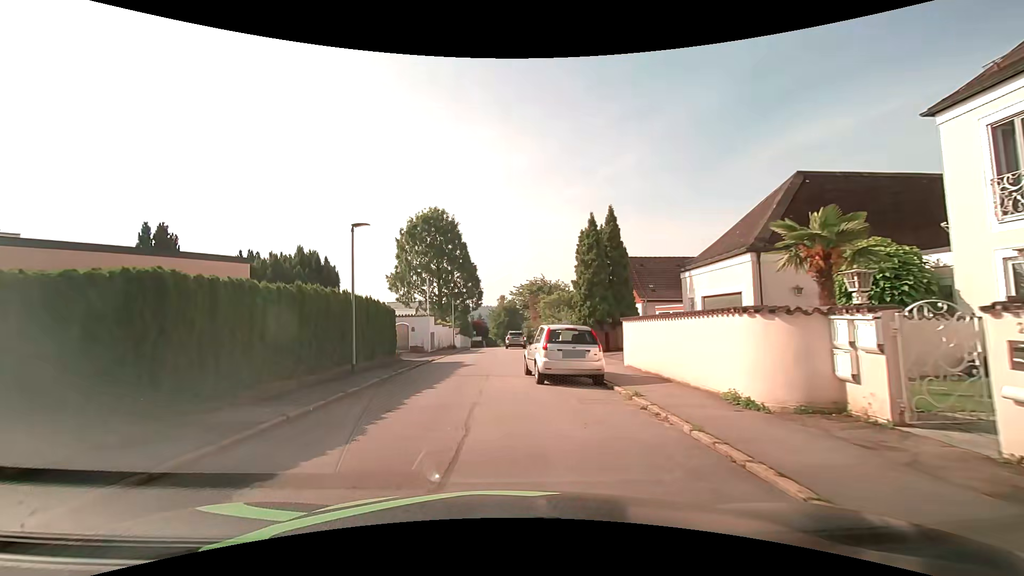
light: Day
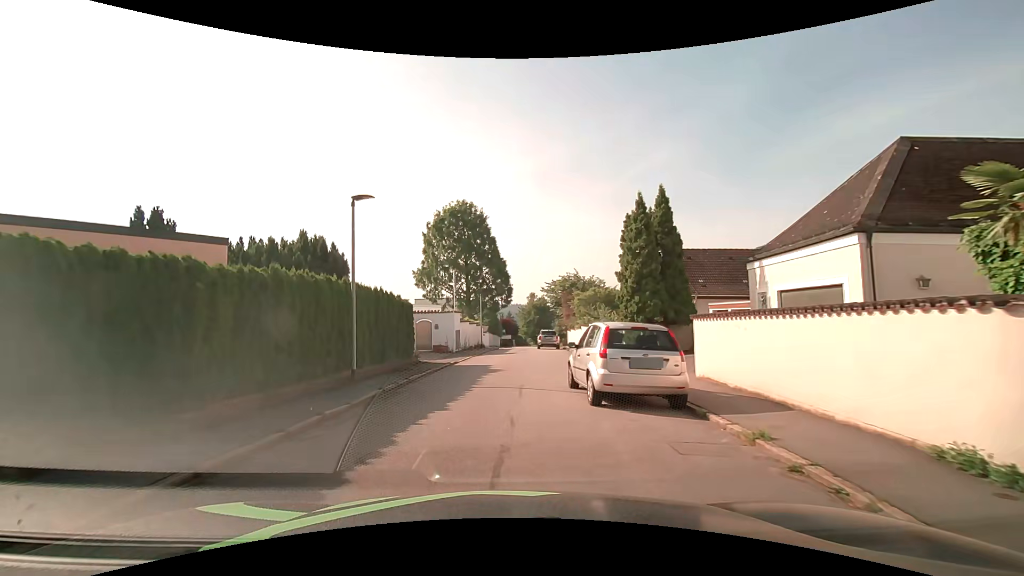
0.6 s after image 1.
(-0.1, +3.5) m; -5°
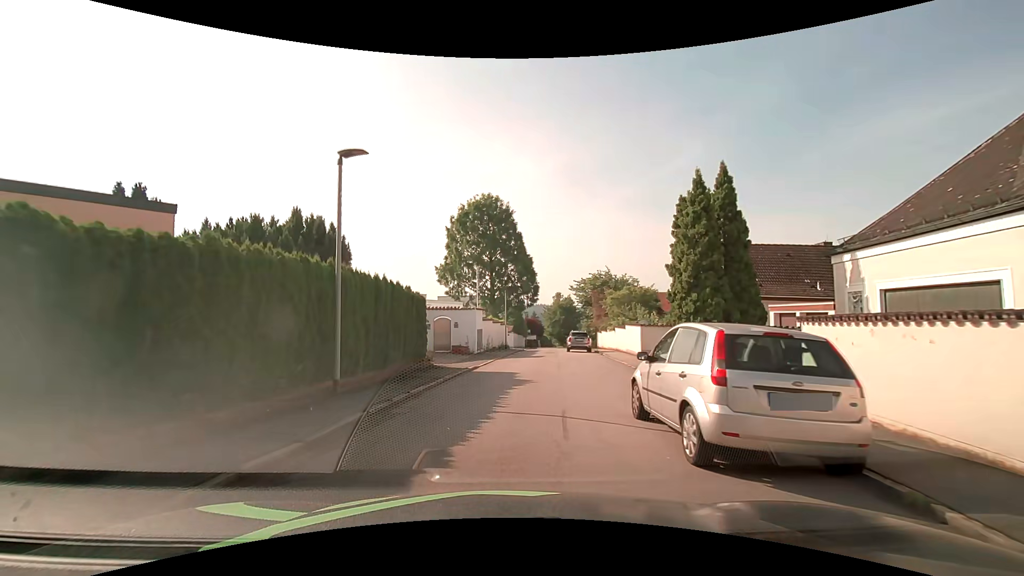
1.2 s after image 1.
(0.0, +3.5) m; -2°
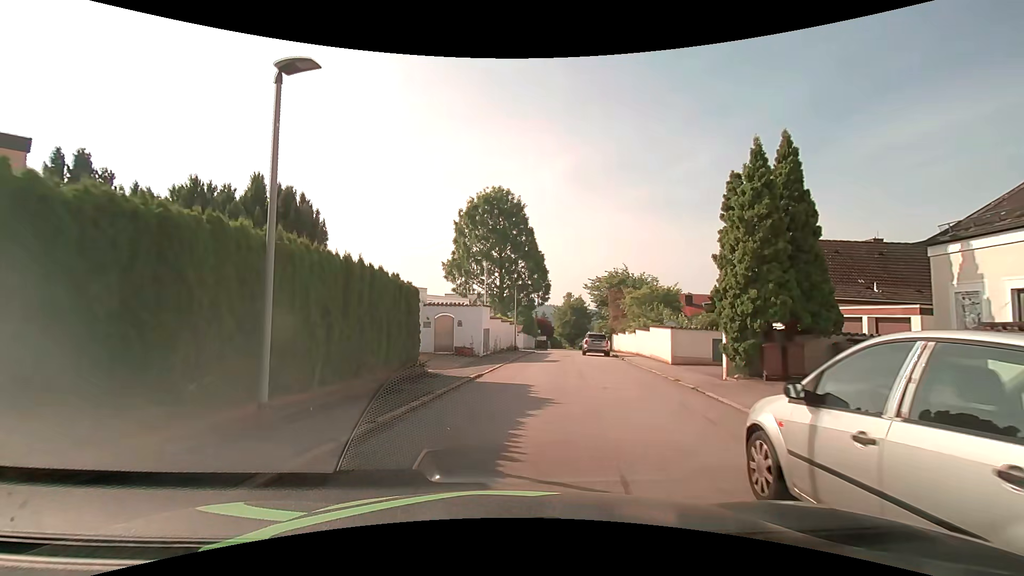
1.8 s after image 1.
(0.0, +3.5) m; -2°
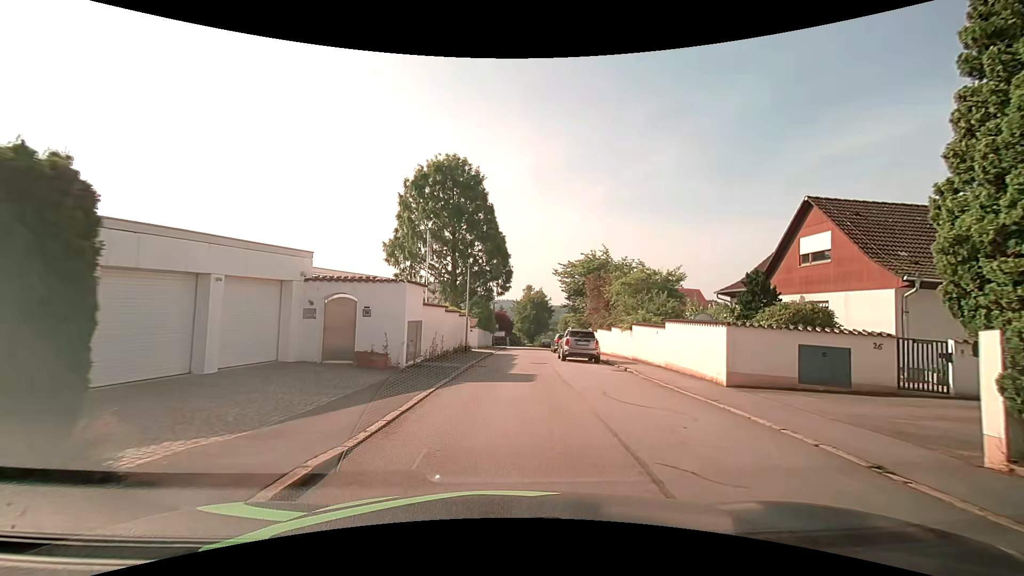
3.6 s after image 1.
(+0.4, +10.4) m; +5°
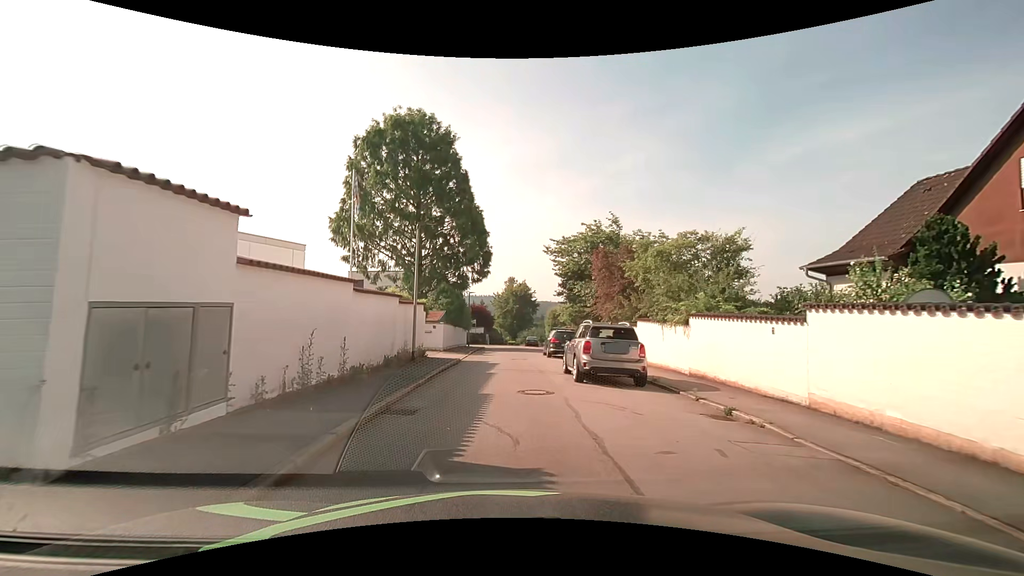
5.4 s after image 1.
(+0.4, +10.9) m; +3°
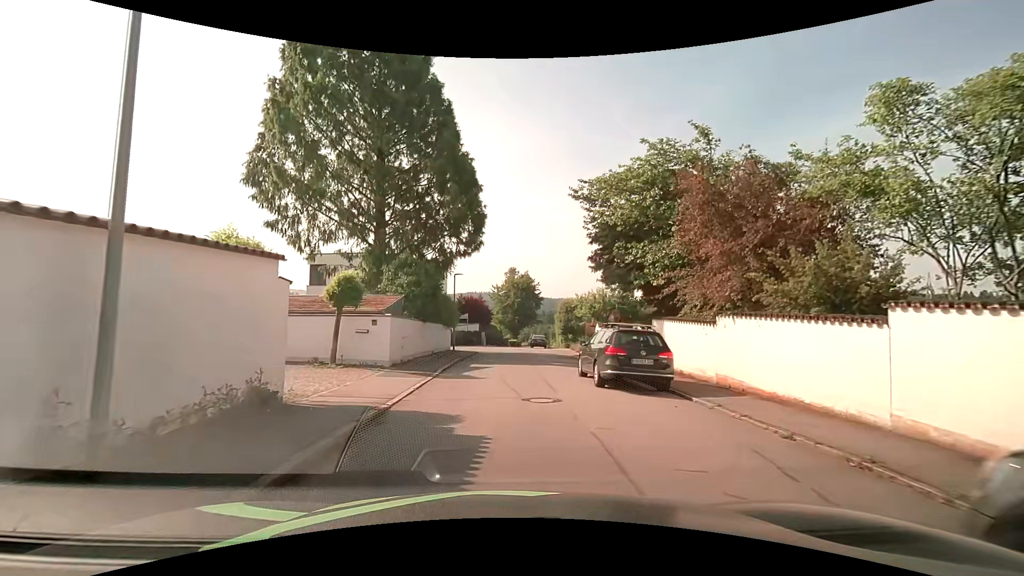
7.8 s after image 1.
(0.0, +14.0) m; 0°
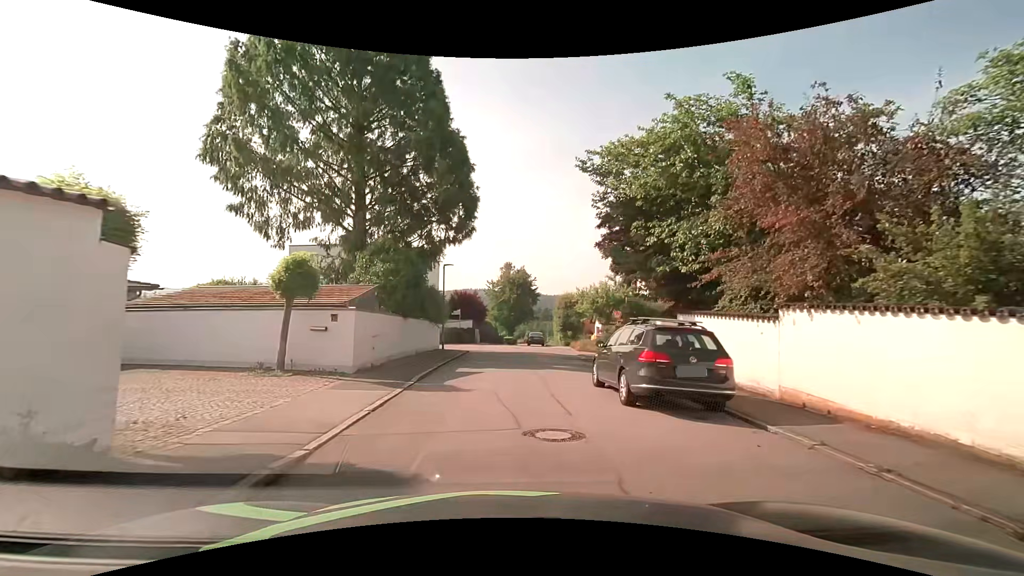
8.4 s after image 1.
(0.0, +3.3) m; +1°
(0, +10) (0, +20) (+1, +30) (+2, +40) (+1, +50) (0, +60) (+2, +70) (+4, +79) (+6, +89) (+7, +99) m
